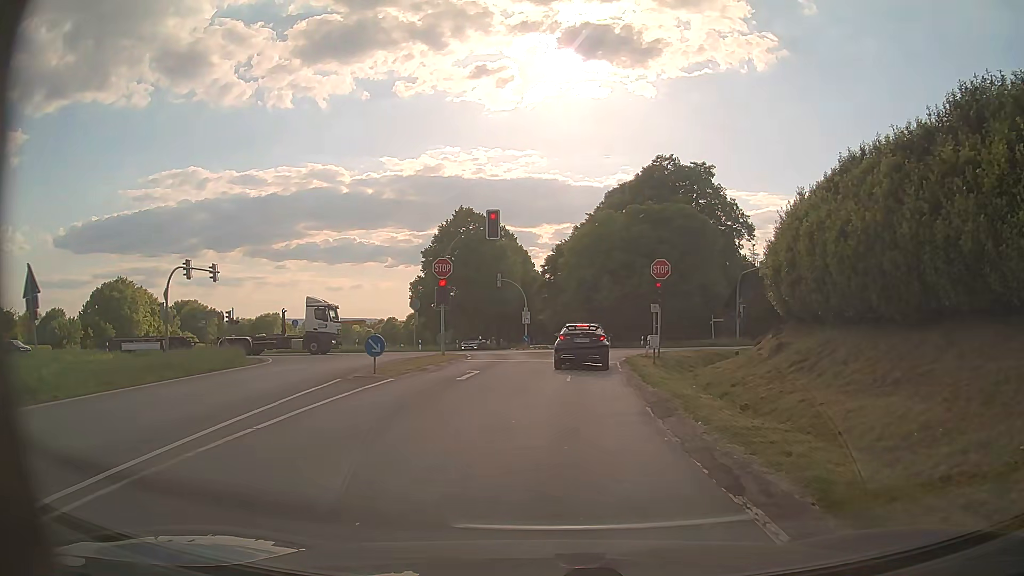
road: secondary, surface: asphalt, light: Day
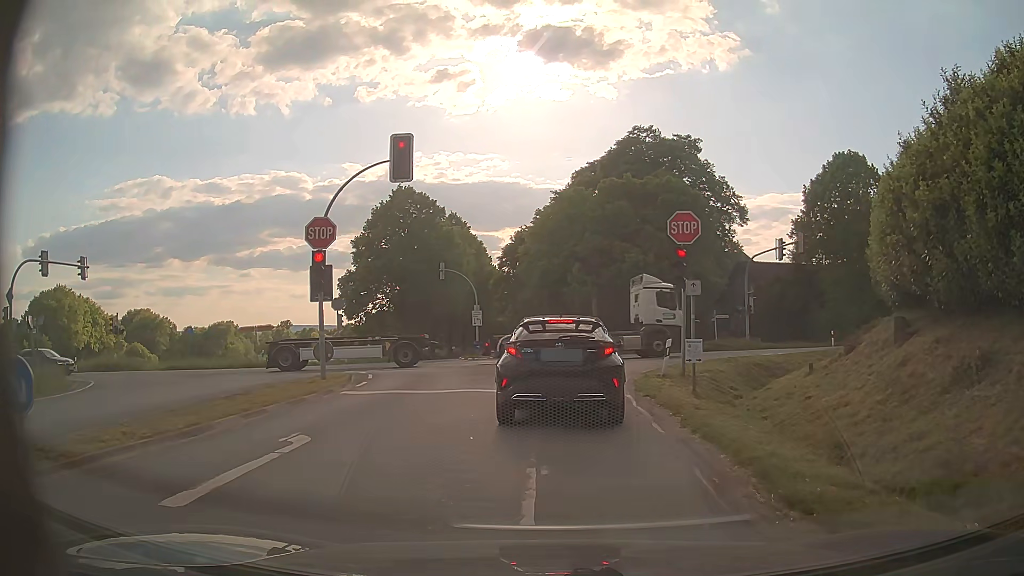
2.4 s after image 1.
(+0.1, +12.3) m; +3°
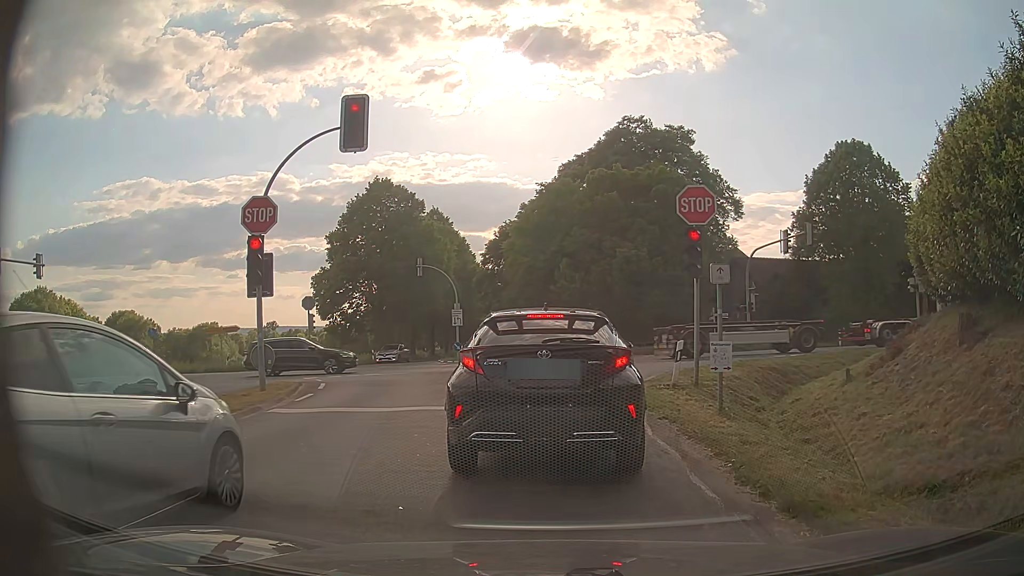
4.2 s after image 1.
(0.0, +3.1) m; -1°
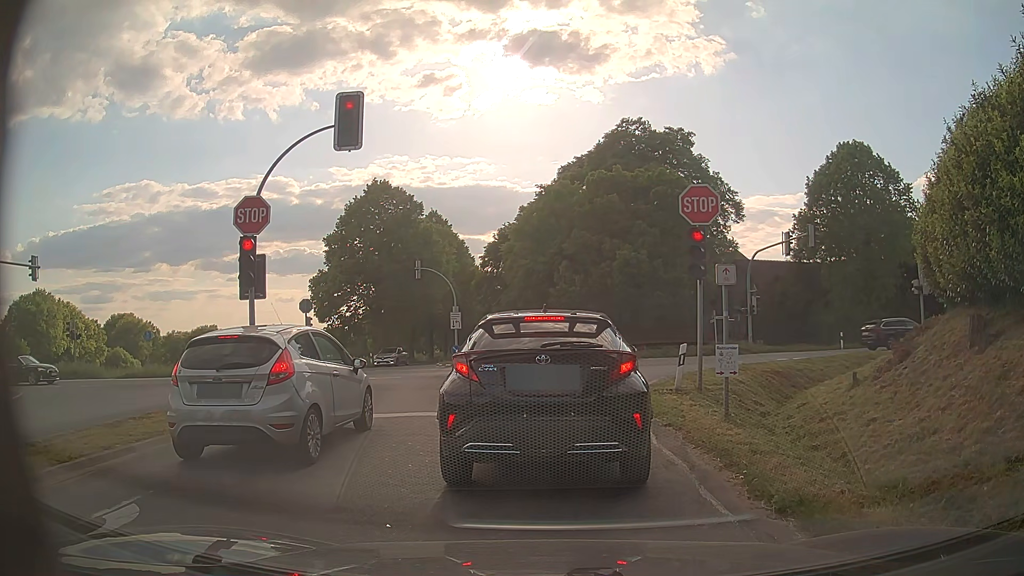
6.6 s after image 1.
(0.0, +0.5) m; 0°
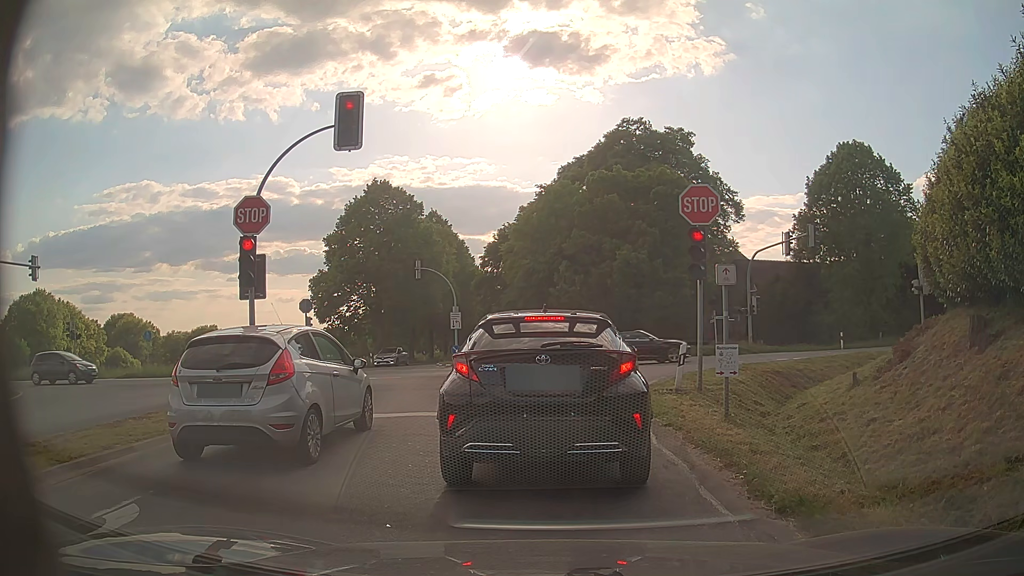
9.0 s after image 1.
(0.0, 0.0) m; 0°
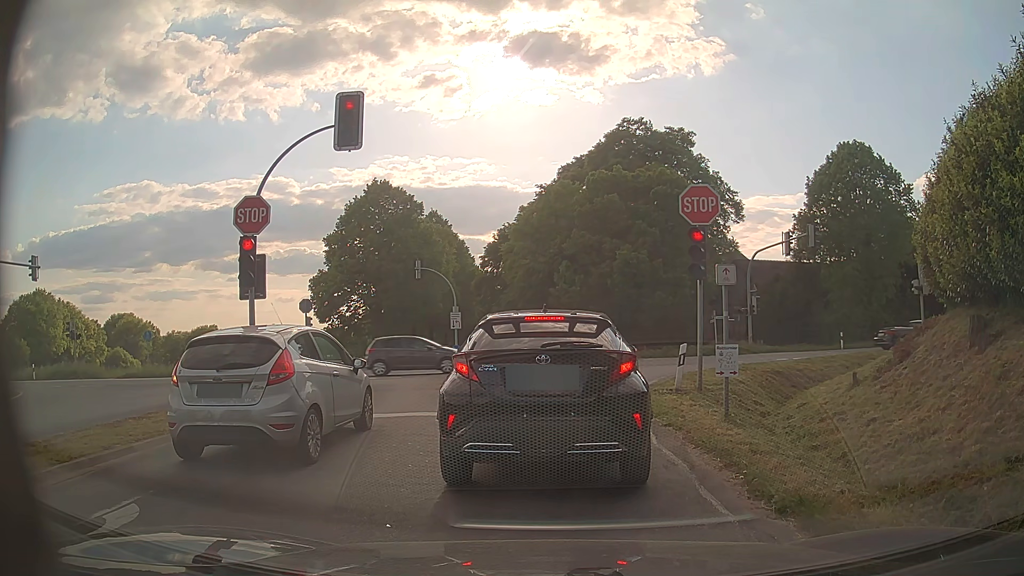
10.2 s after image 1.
(0.0, 0.0) m; 0°
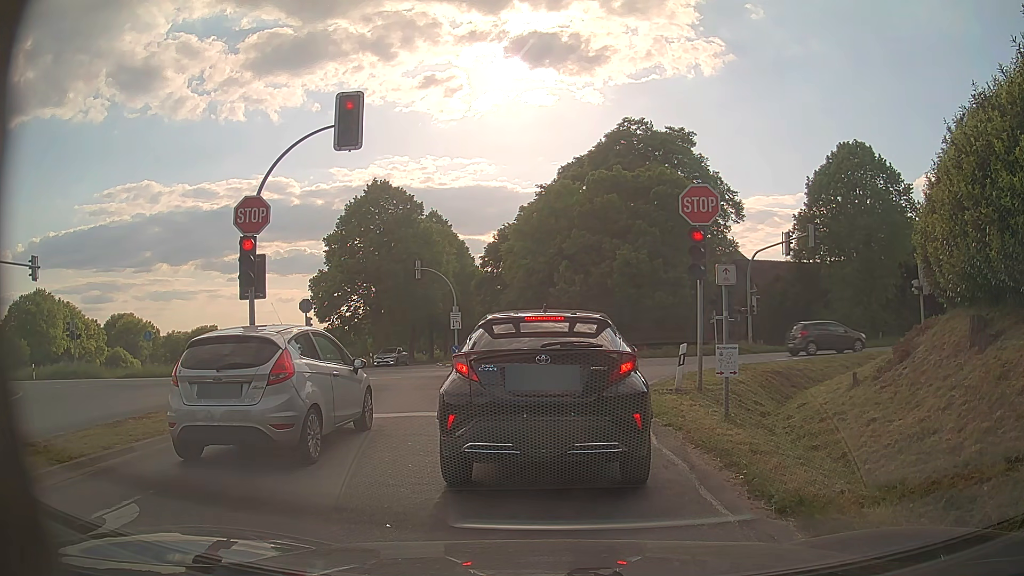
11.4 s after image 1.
(0.0, 0.0) m; 0°
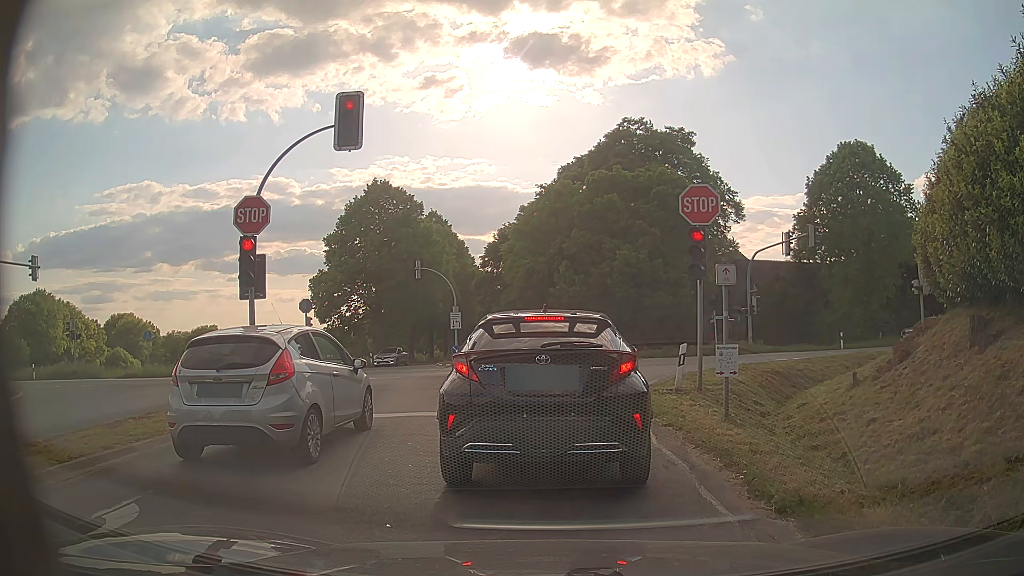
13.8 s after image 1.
(0.0, 0.0) m; 0°
(0, +10) (0, +20) (0, +30) (0, +40) (0, +50) (-1, +60) (-1, +70) (-2, +80) (-2, +90) (-3, +100) m
